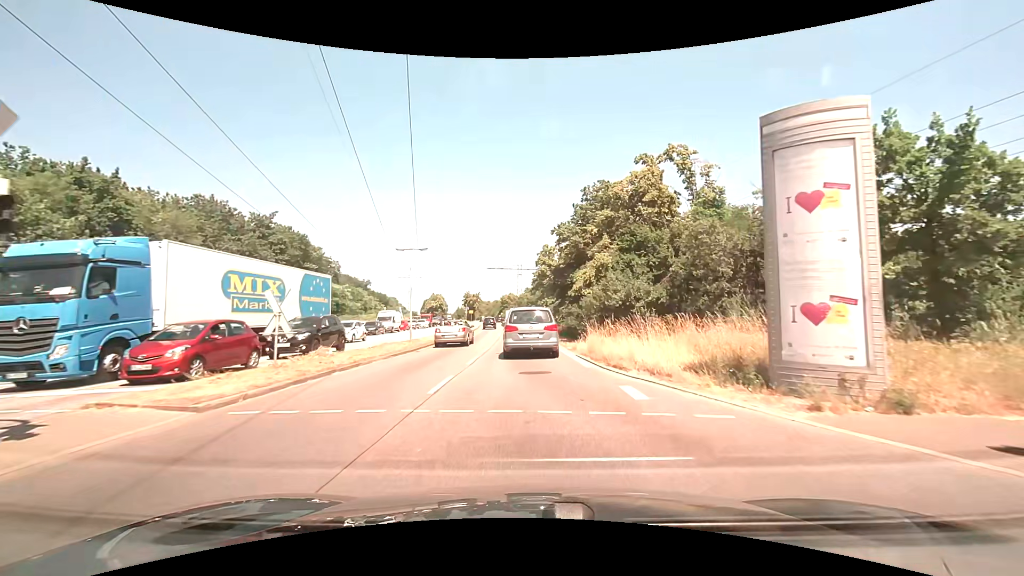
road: primary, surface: asphalt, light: Day
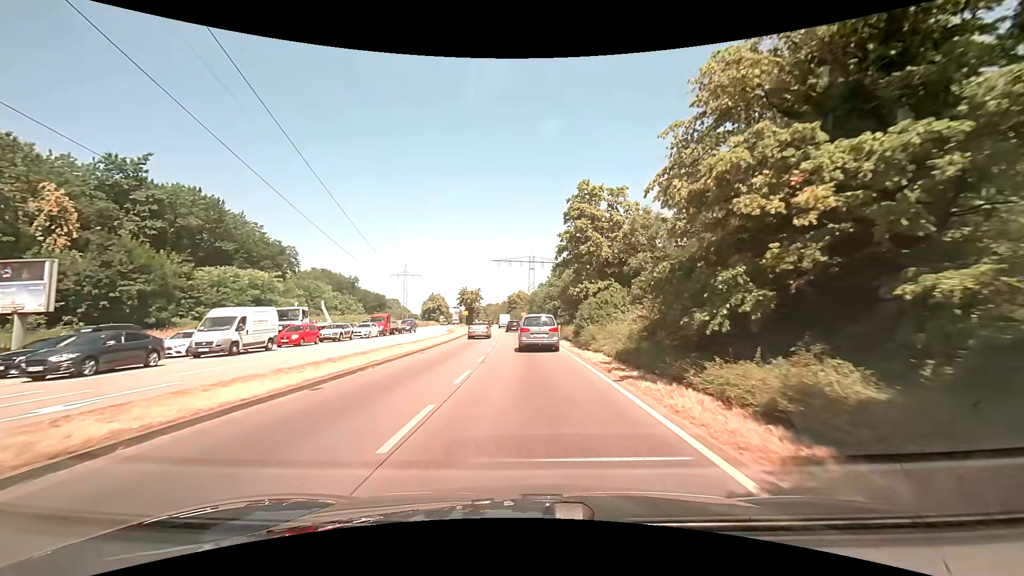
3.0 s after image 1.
(-0.5, +34.0) m; -2°
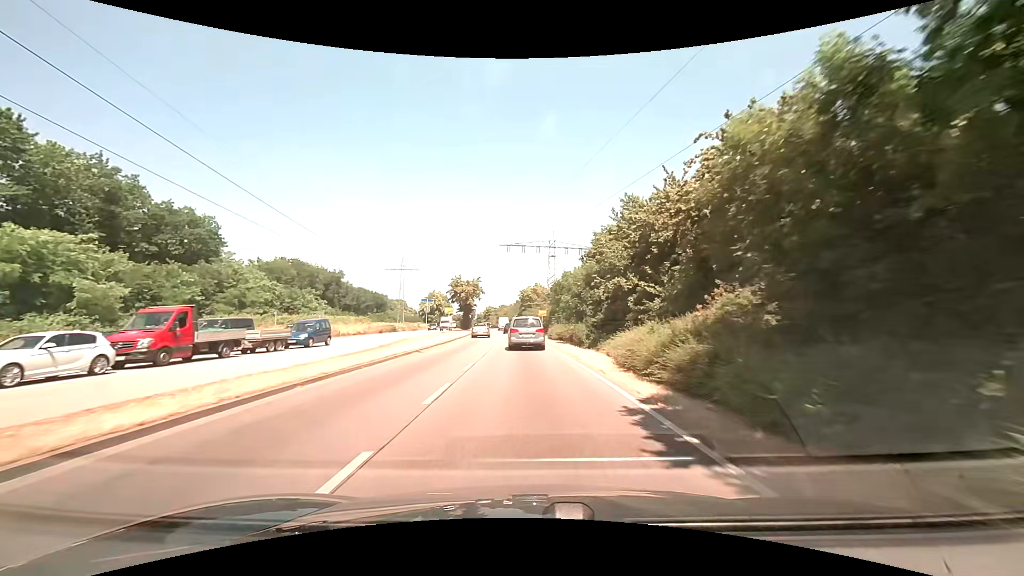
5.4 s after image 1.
(-0.3, +33.7) m; -2°
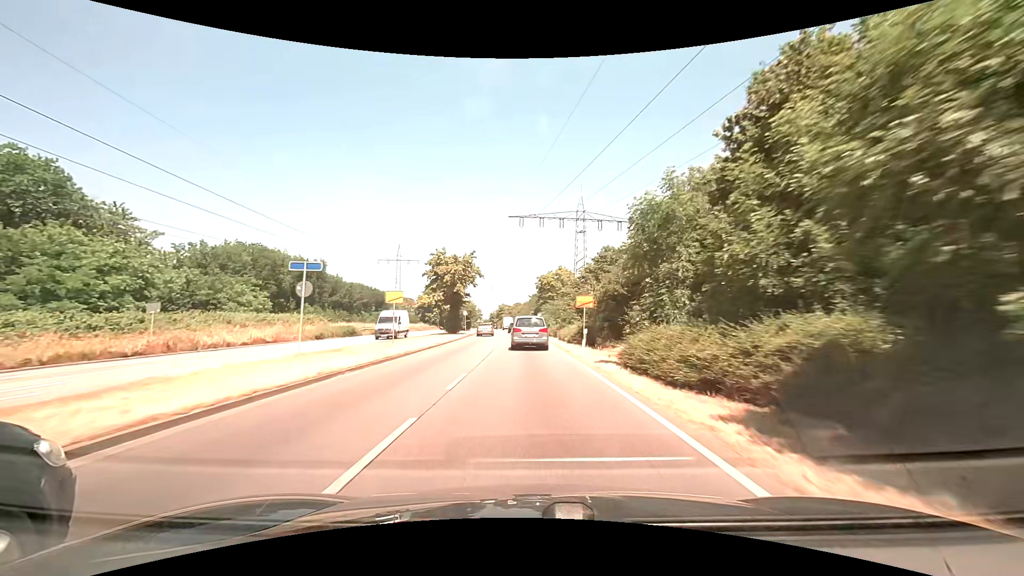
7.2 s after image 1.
(-0.4, +28.8) m; -2°
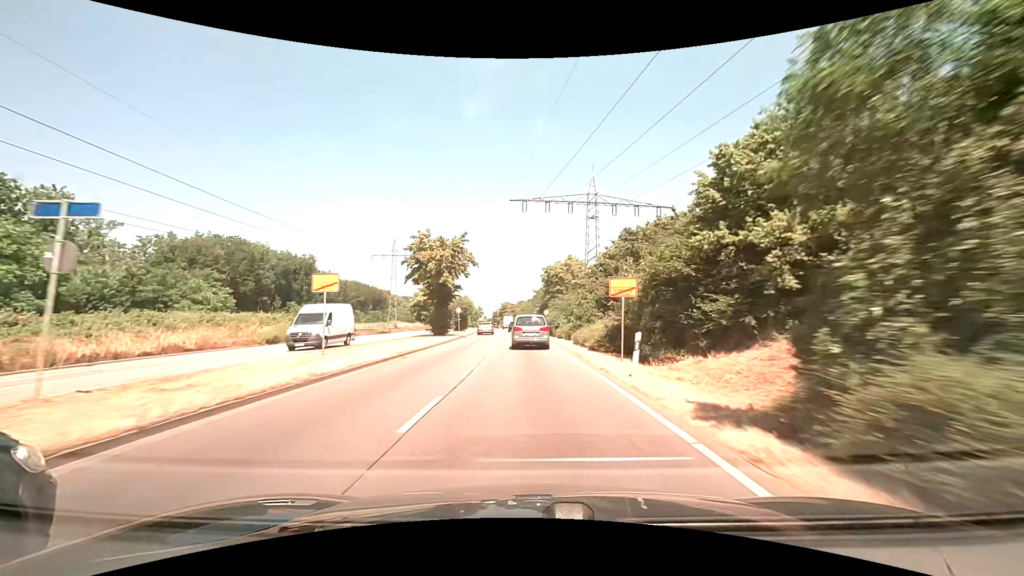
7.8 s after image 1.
(0.0, +10.0) m; 0°
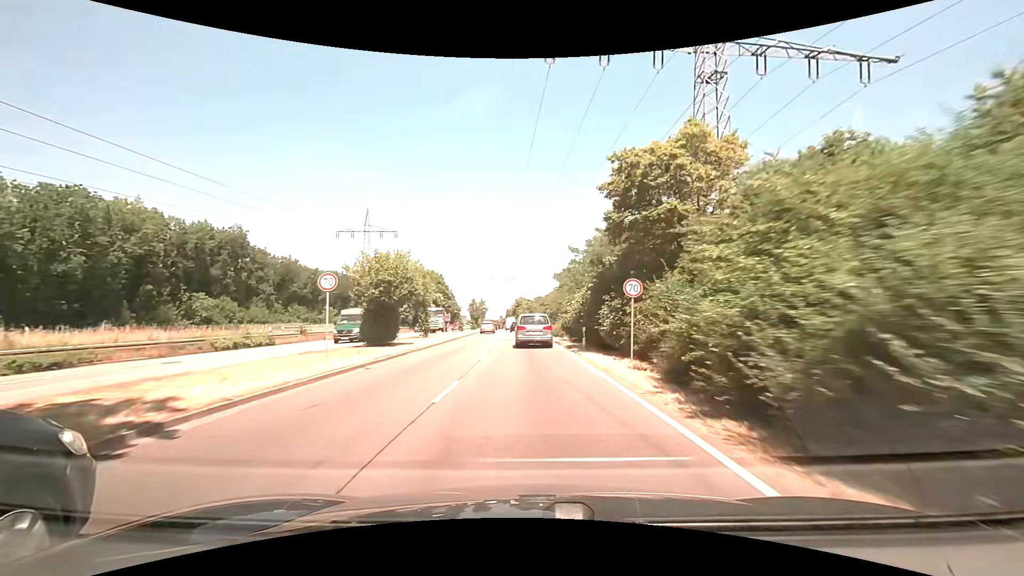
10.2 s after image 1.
(-0.9, +40.3) m; -2°
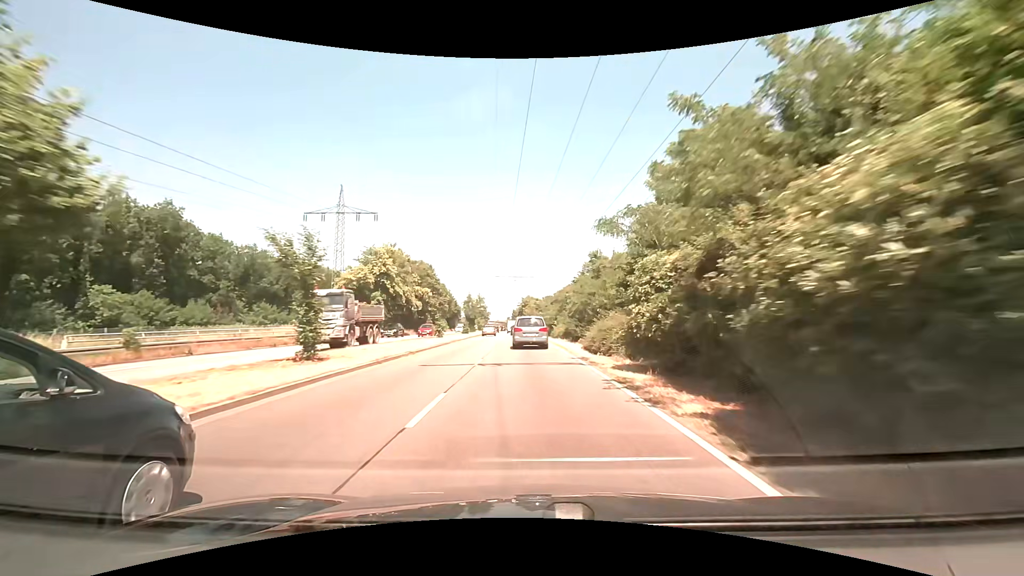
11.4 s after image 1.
(-0.2, +20.2) m; -1°
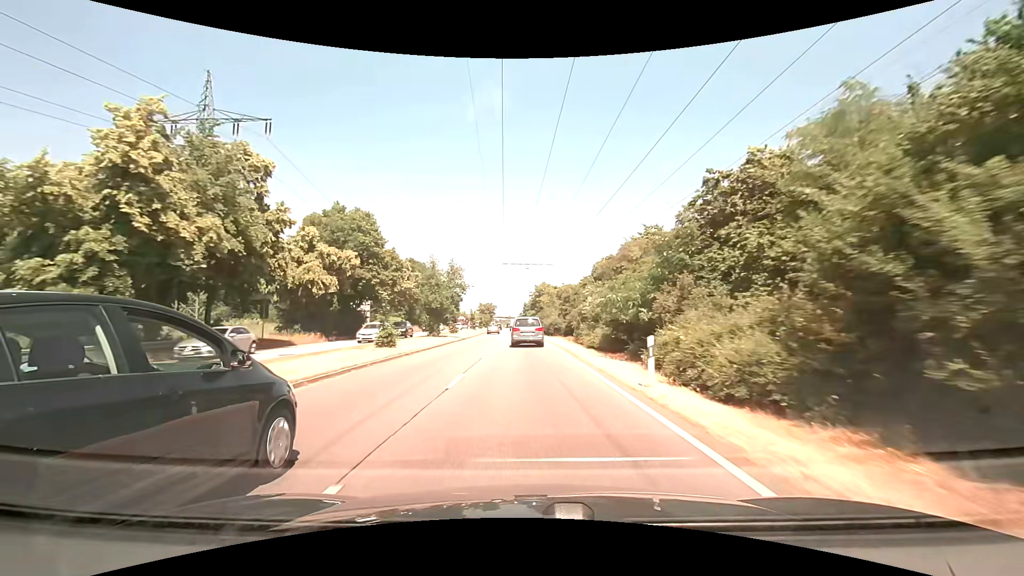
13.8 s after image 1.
(-0.7, +41.7) m; -2°
